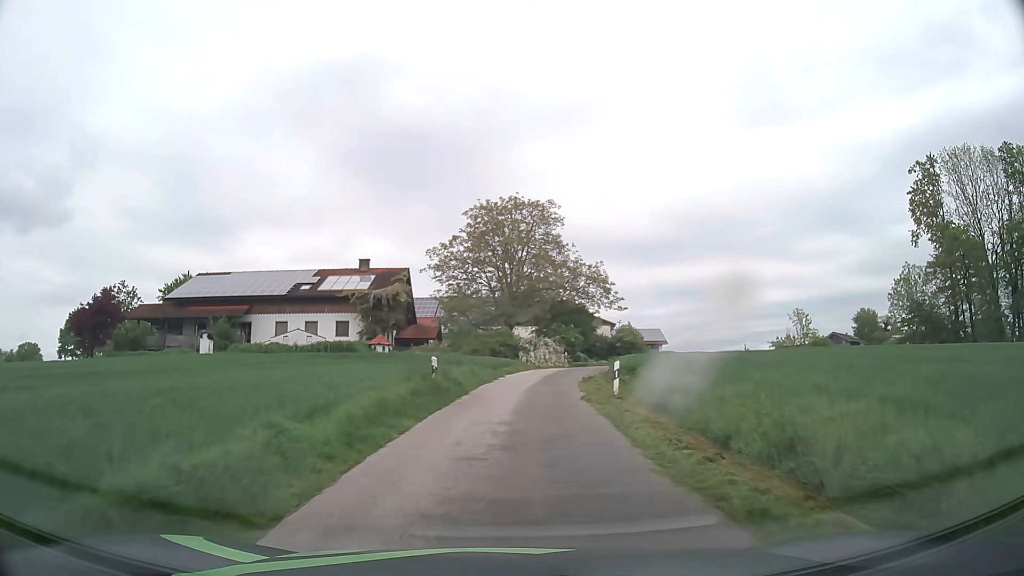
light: Day
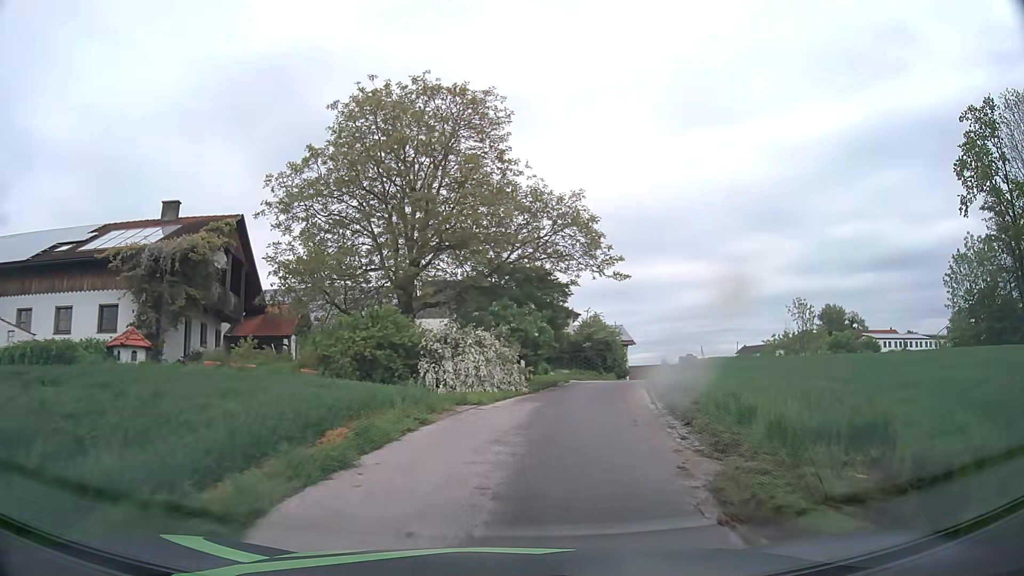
(+1.1, +24.9) m; +6°
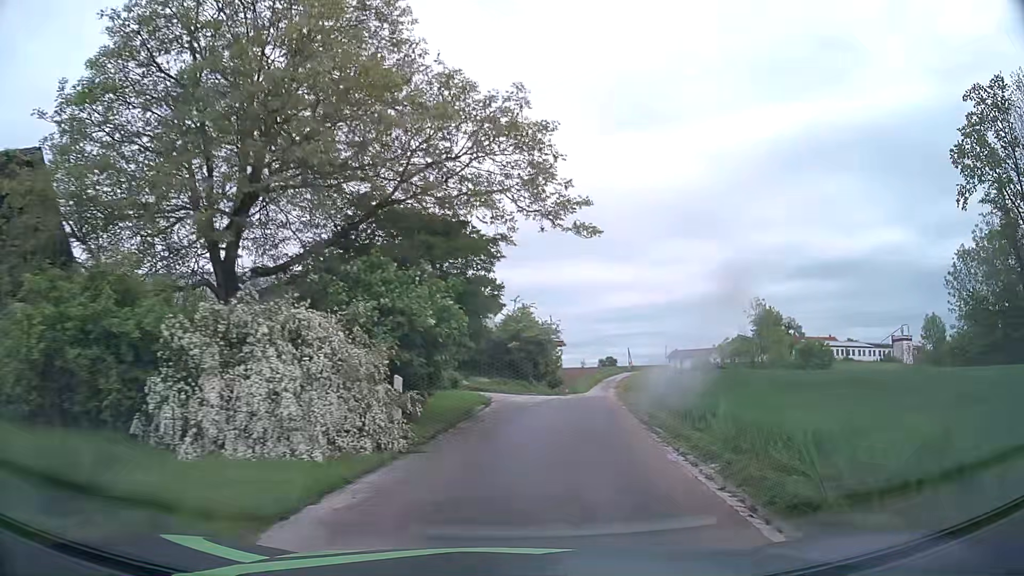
(+0.7, +11.7) m; +7°
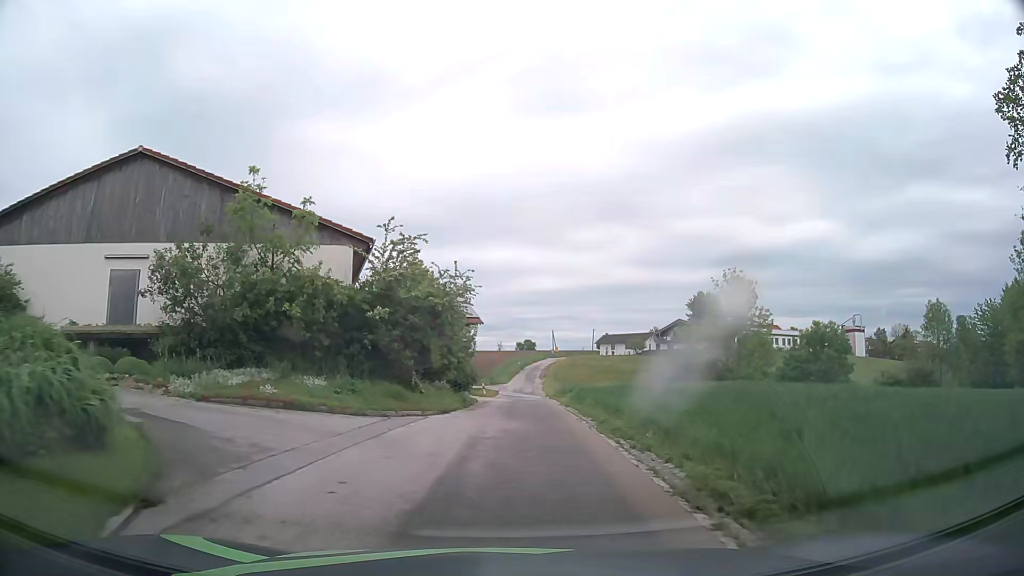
(+1.5, +17.6) m; +8°
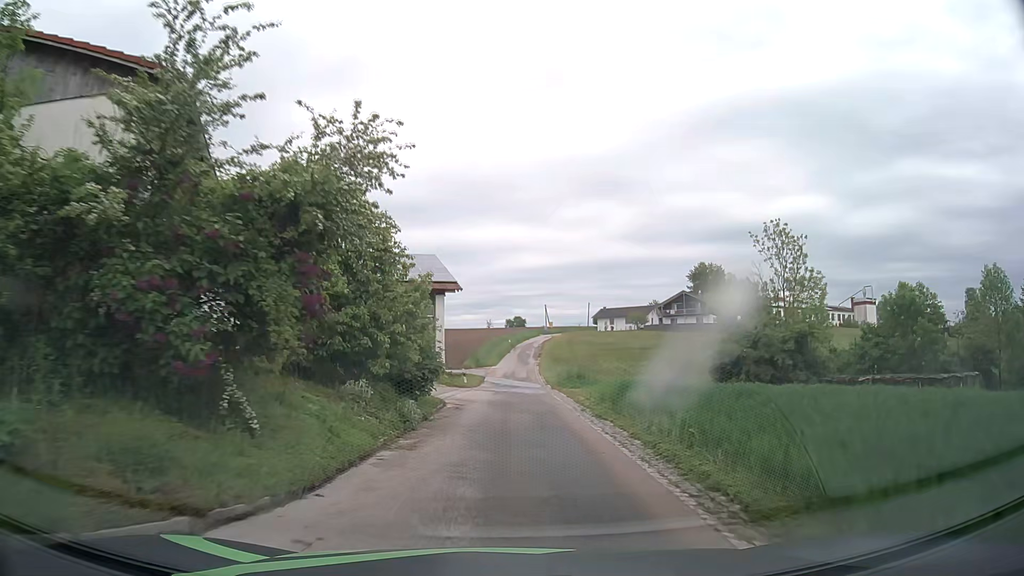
(+0.1, +12.4) m; 0°
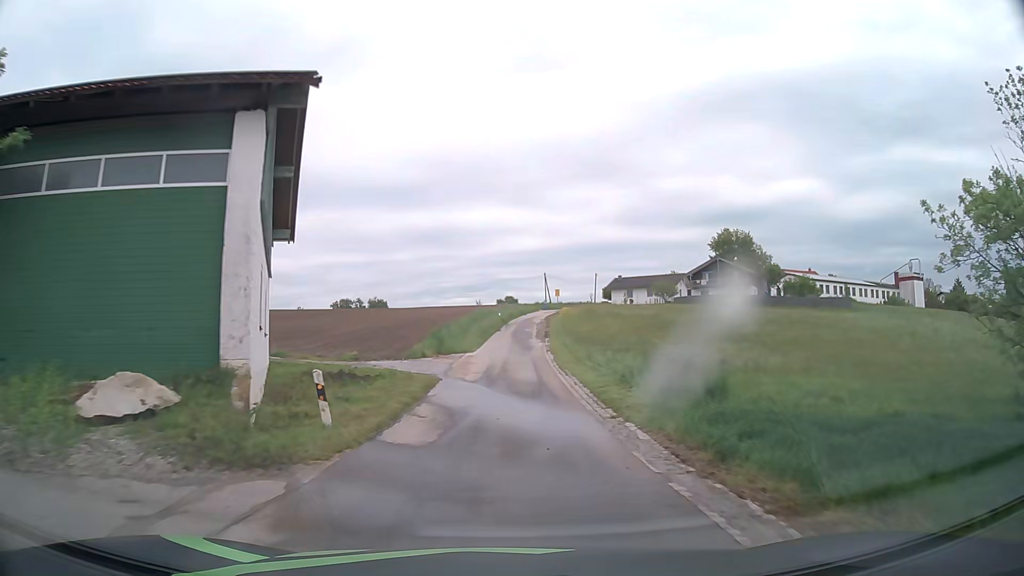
(+0.2, +28.1) m; +1°
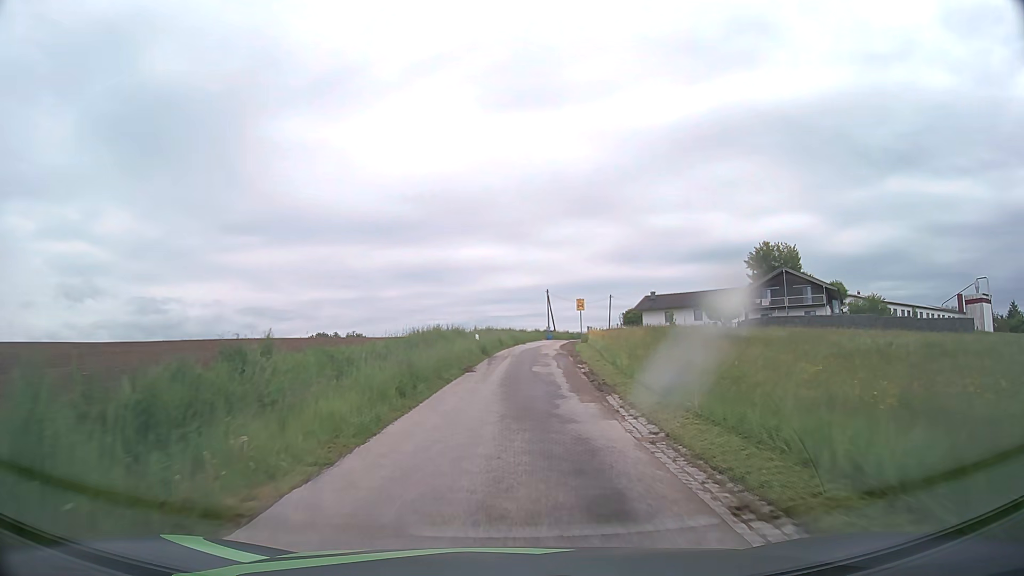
(+0.2, +31.0) m; +1°
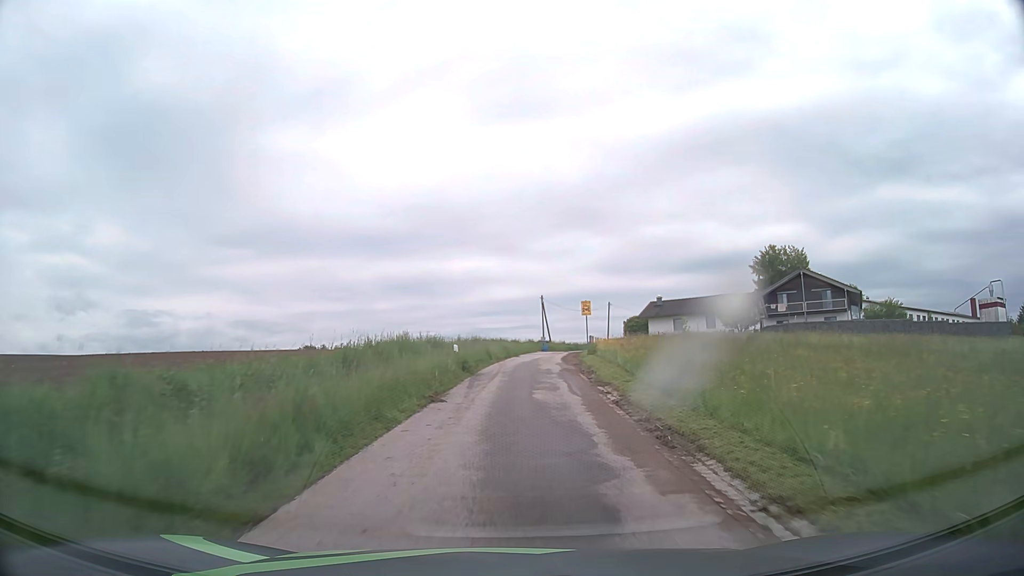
(0.0, +7.7) m; +1°
(0, +10) (0, +20) (+1, +30) (+2, +40) (+3, +50) (+4, +60) (+6, +70) (+9, +79) (+13, +88) (+18, +97) m
